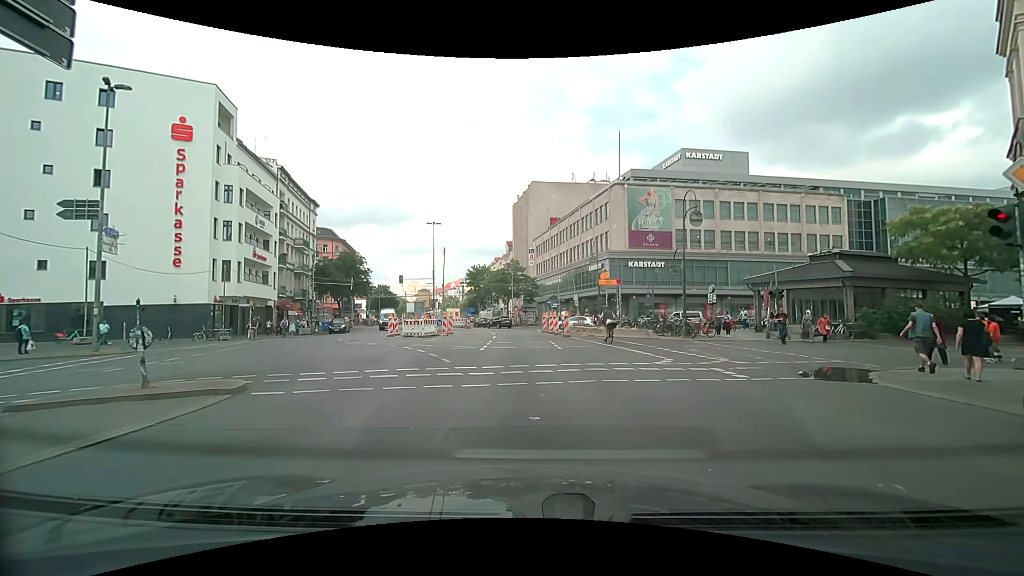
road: secondary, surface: asphalt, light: Day
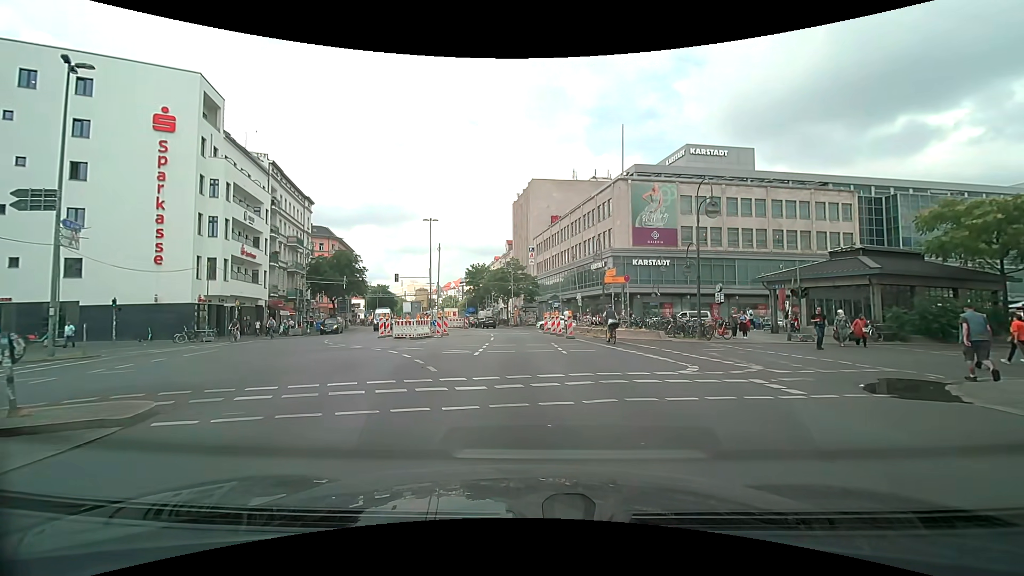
(+0.1, +2.4) m; +1°
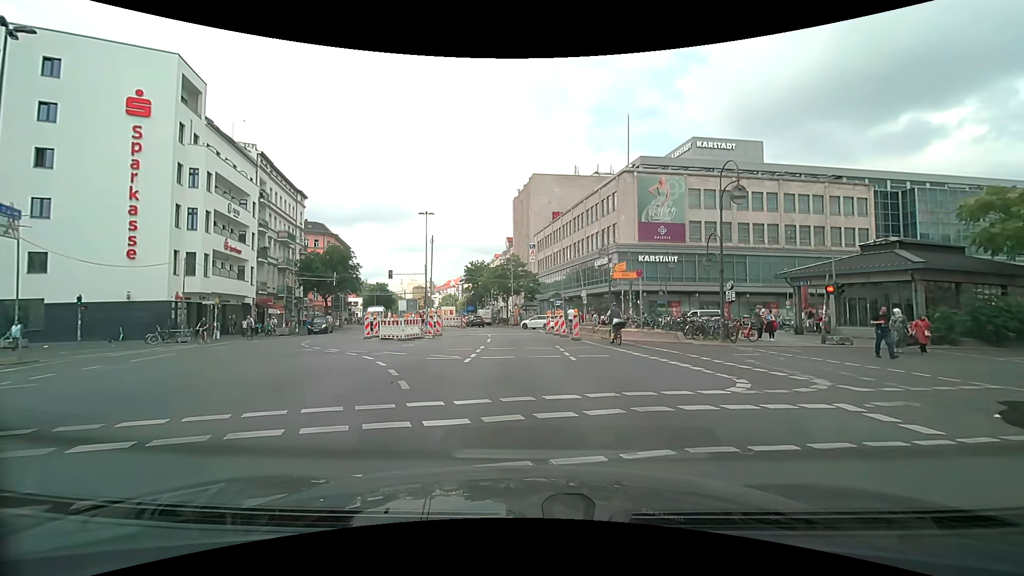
(0.0, +3.0) m; 0°
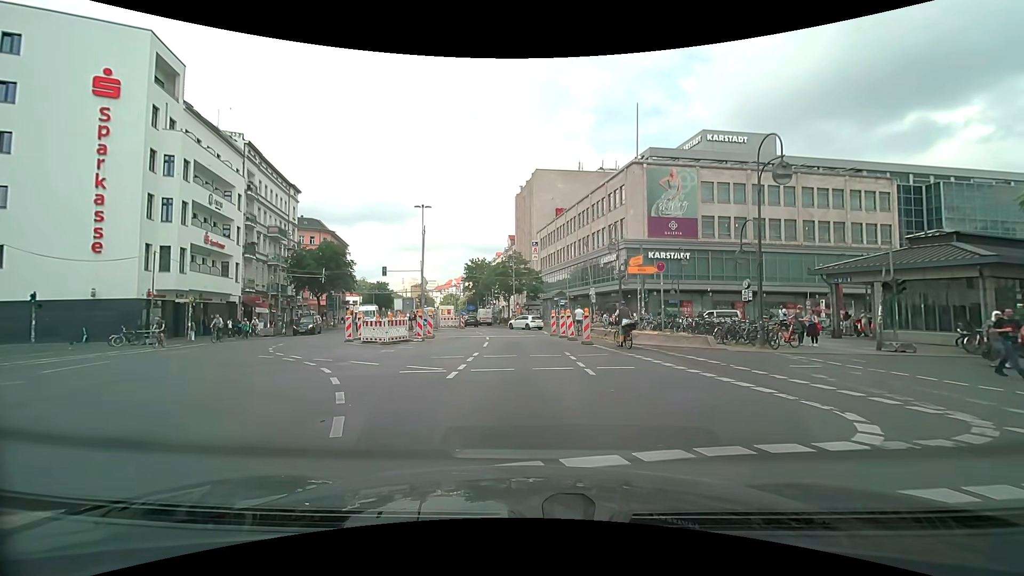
(0.0, +3.5) m; +1°
